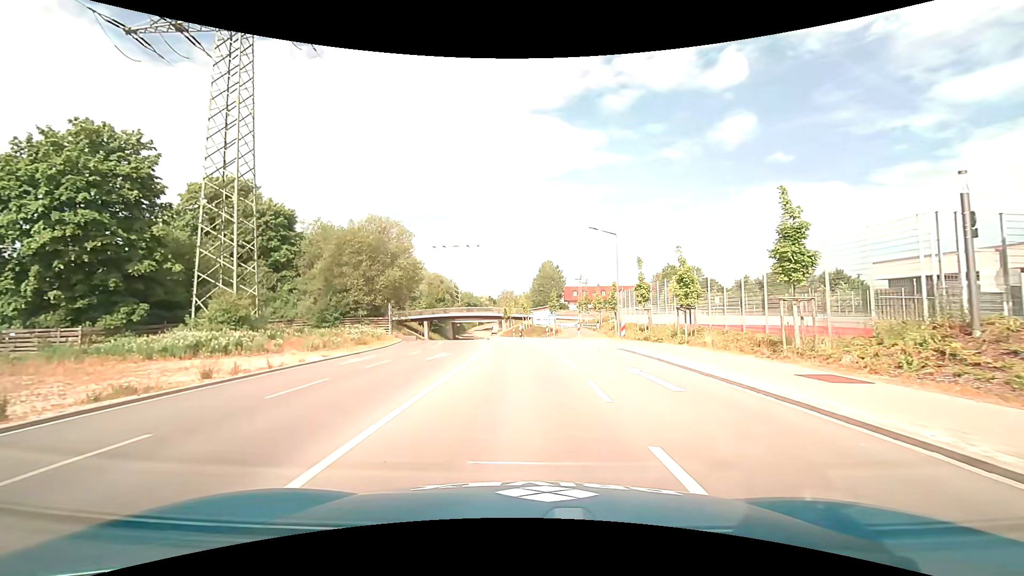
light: Day
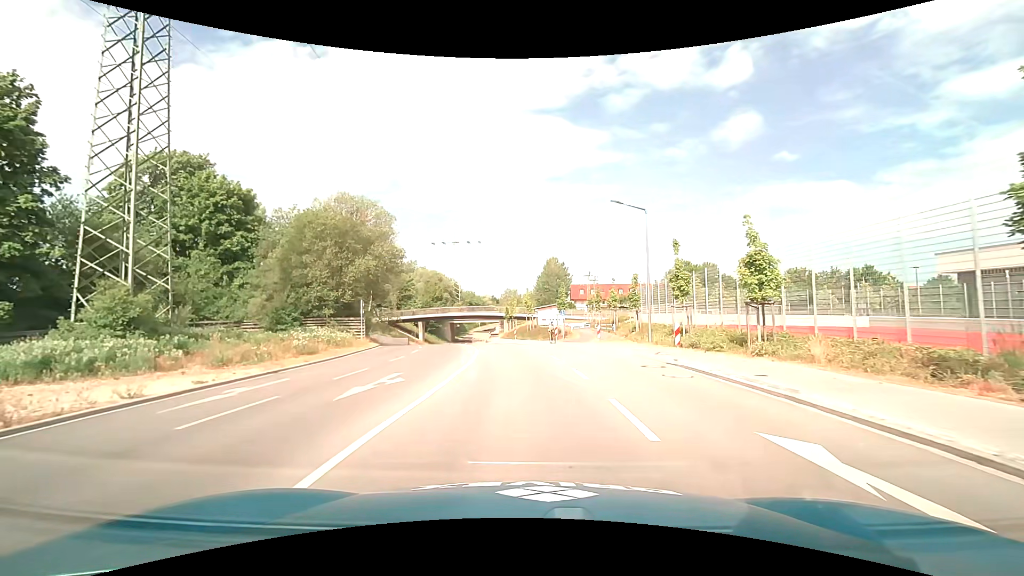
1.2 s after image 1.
(-0.1, +8.7) m; -1°
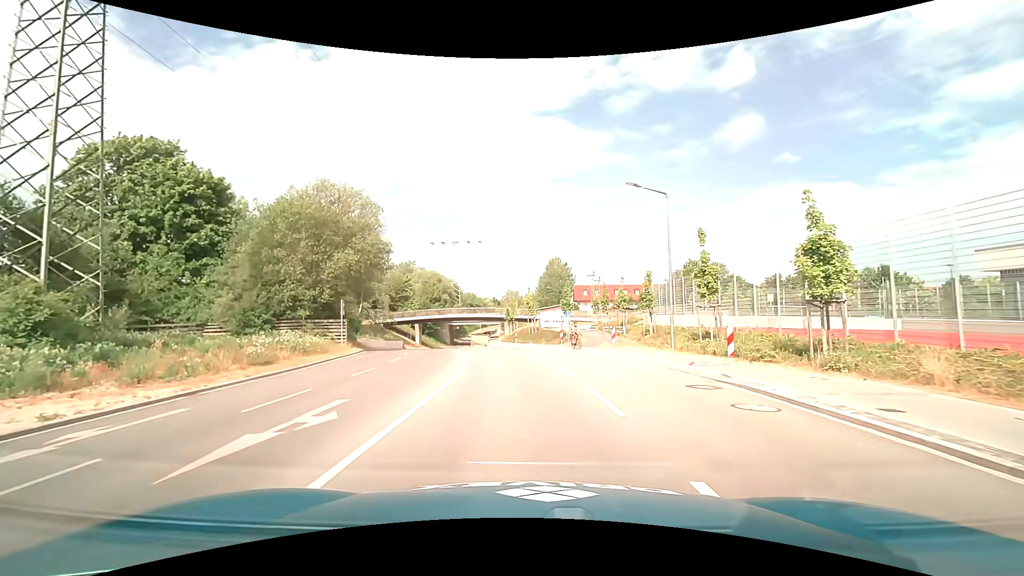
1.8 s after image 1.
(0.0, +4.3) m; 0°
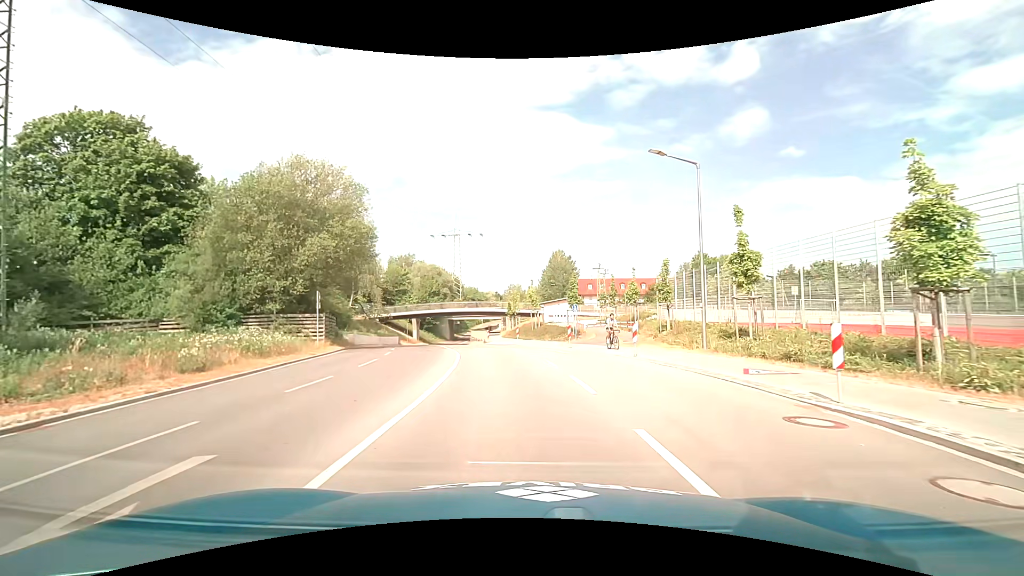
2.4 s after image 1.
(0.0, +4.2) m; 0°
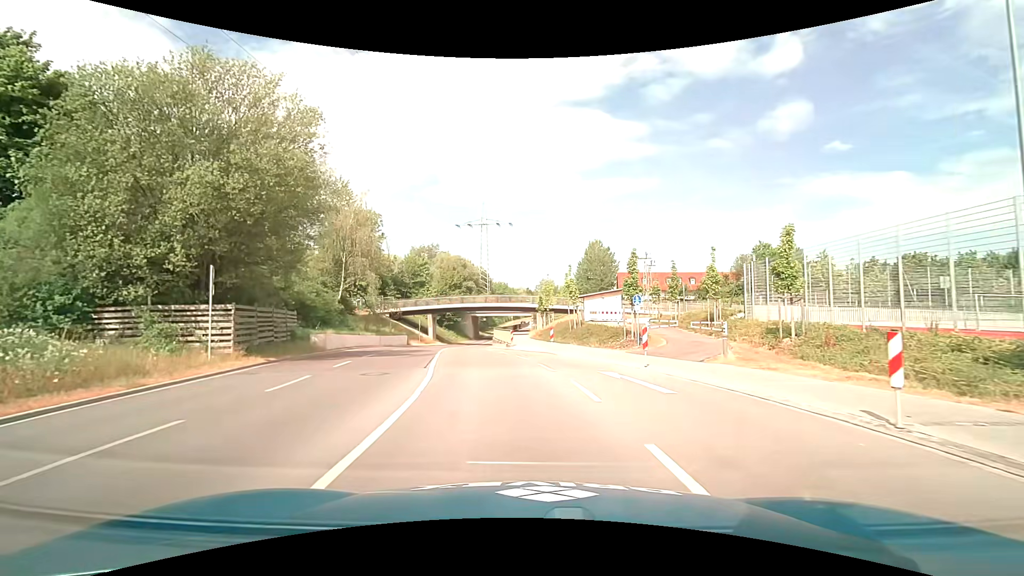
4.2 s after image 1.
(-0.2, +12.6) m; -3°
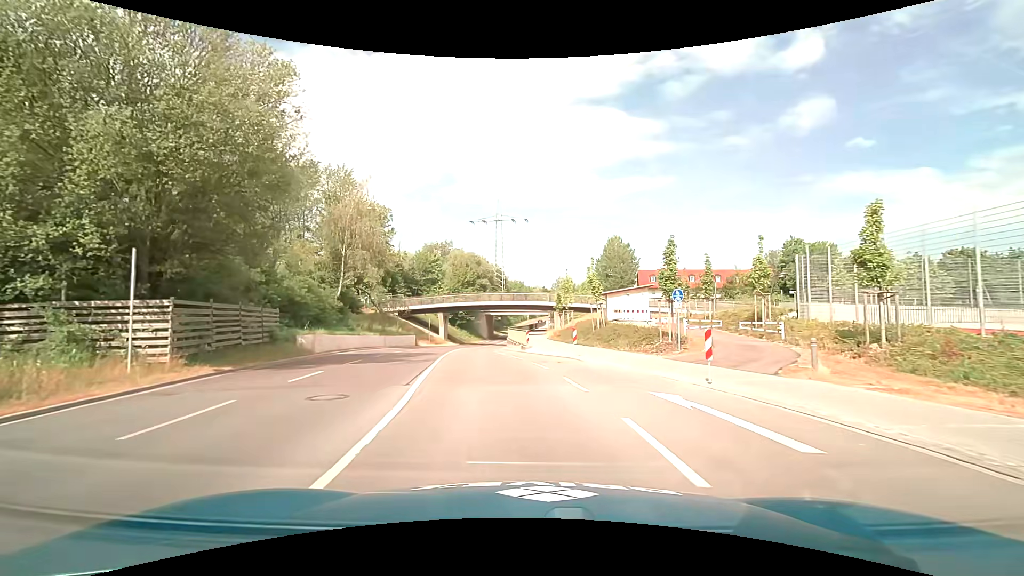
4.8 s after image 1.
(0.0, +4.3) m; -2°
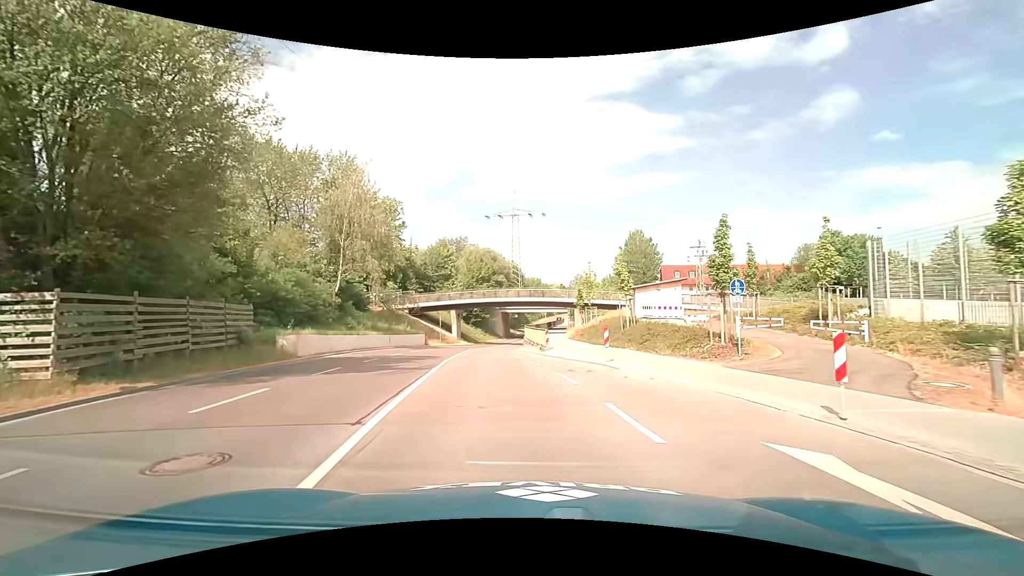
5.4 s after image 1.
(-0.1, +4.4) m; -2°
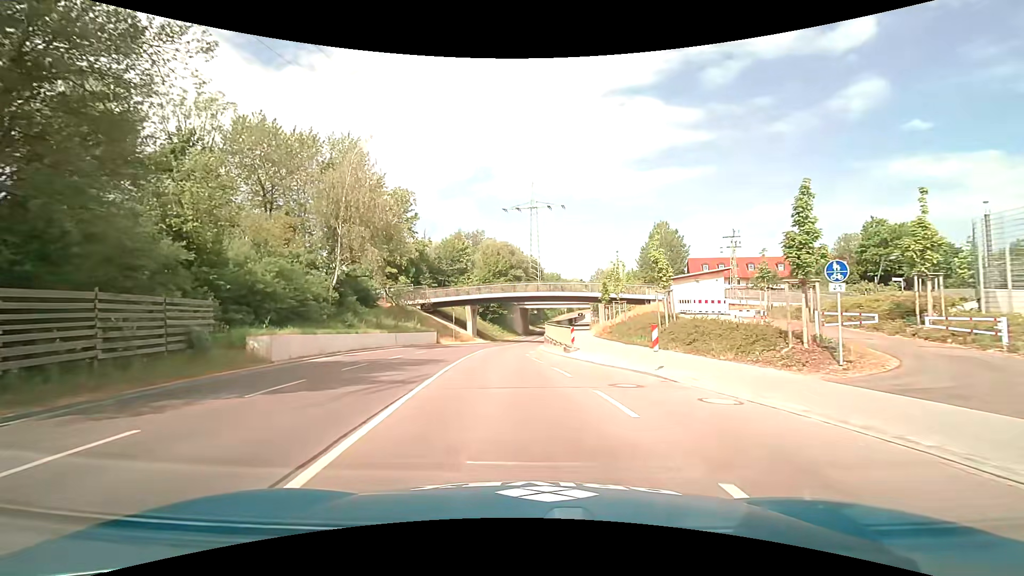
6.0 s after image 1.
(-0.1, +4.4) m; -2°
(0, +10) (-1, +20) (-2, +30) (-2, +40) (-1, +50) (0, +60) (+1, +70) (+2, +80) (+4, +90) (+5, +100) m
